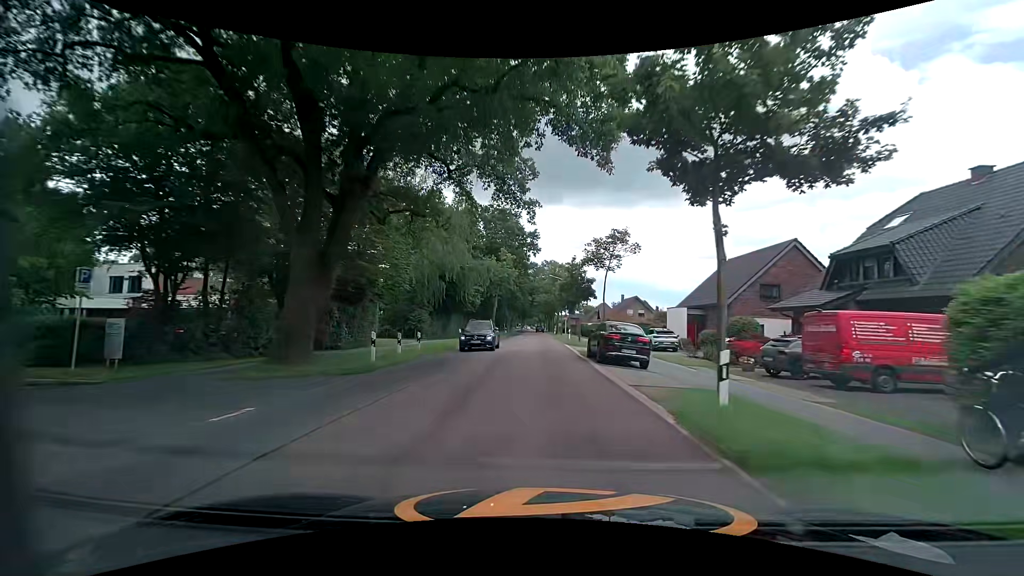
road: tertiary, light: Day
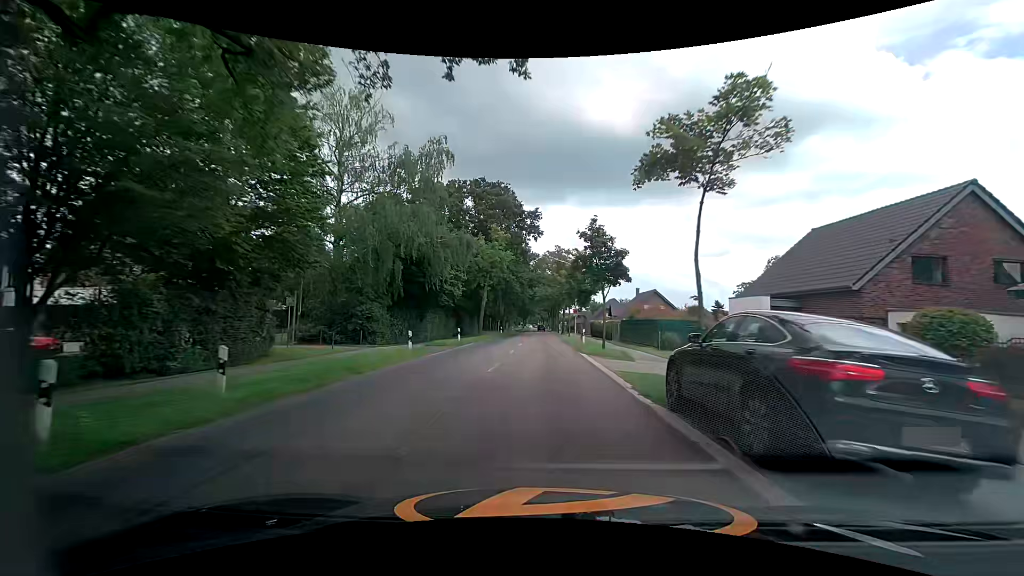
(0.0, +13.8) m; 0°
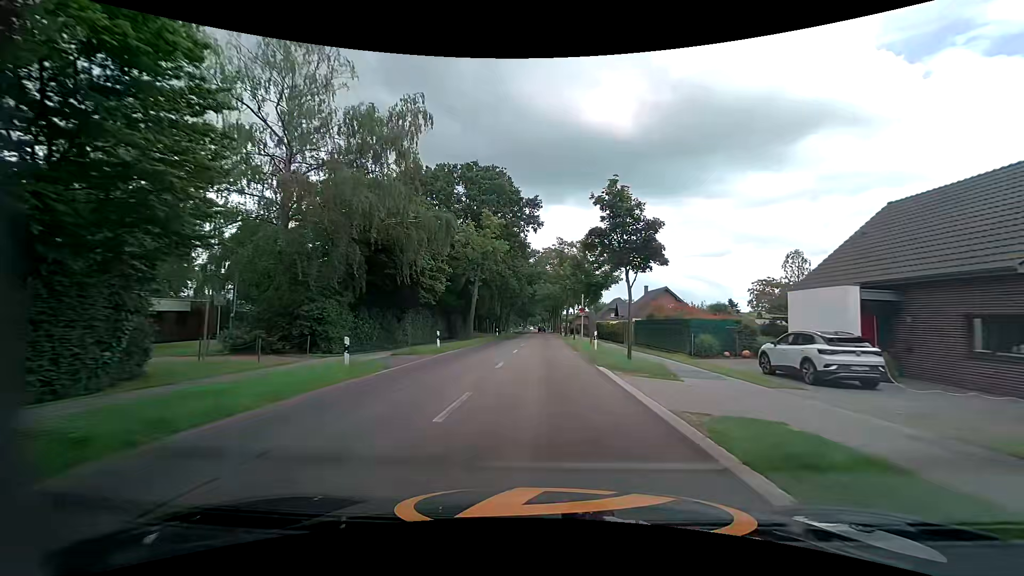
(0.0, +7.0) m; 0°
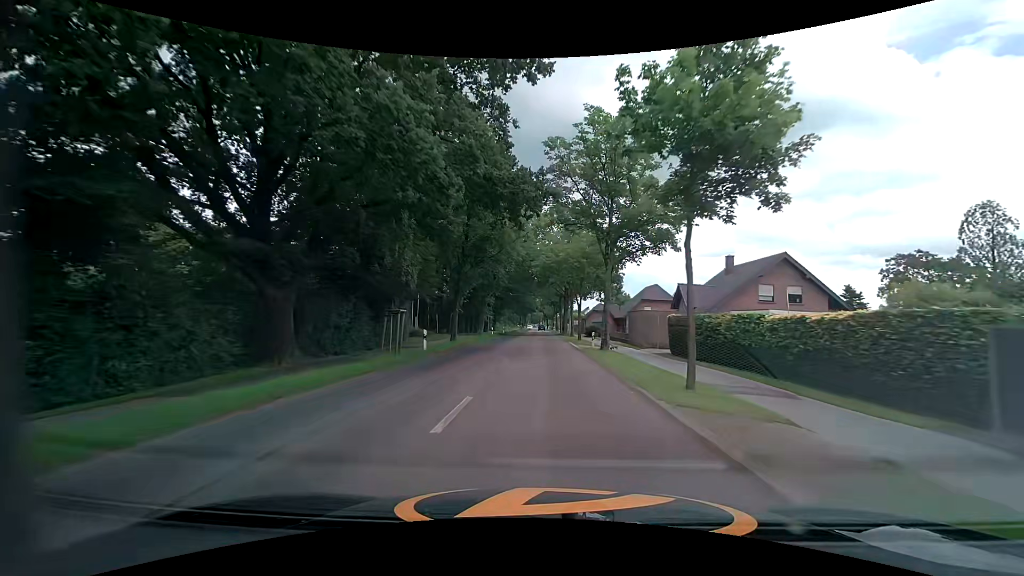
(-0.3, +37.0) m; -1°
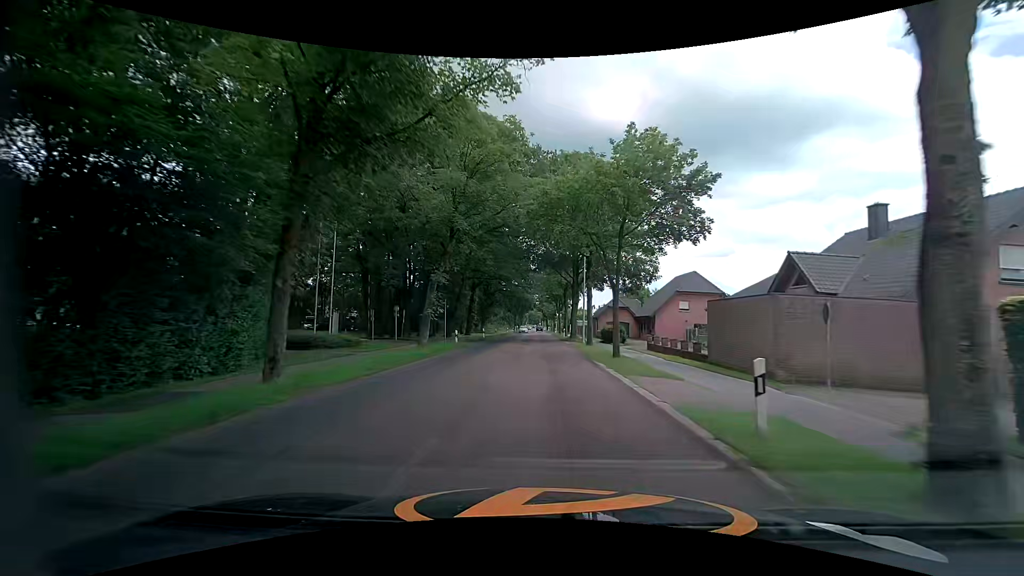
(+0.1, +21.4) m; +1°
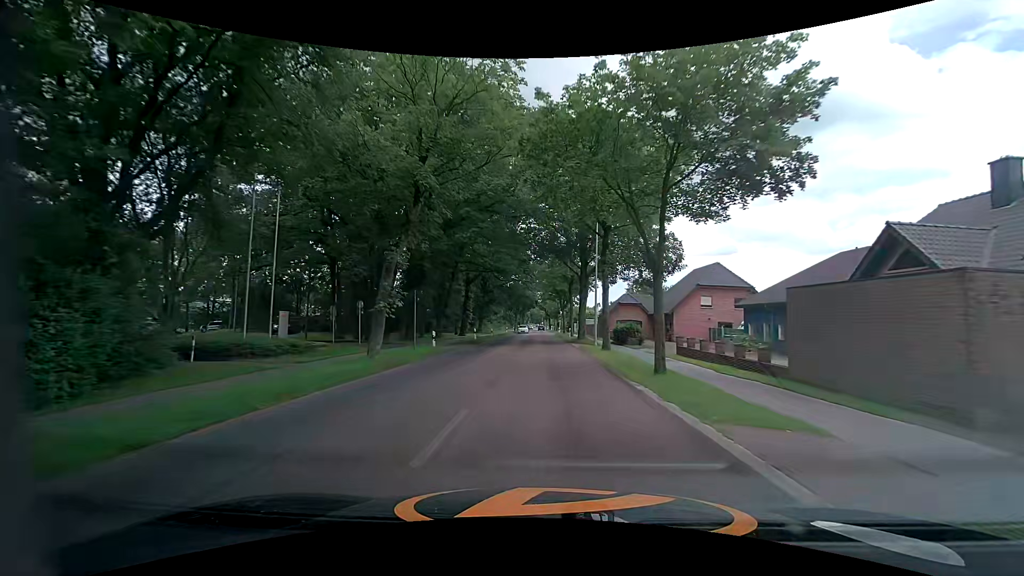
(0.0, +7.2) m; 0°
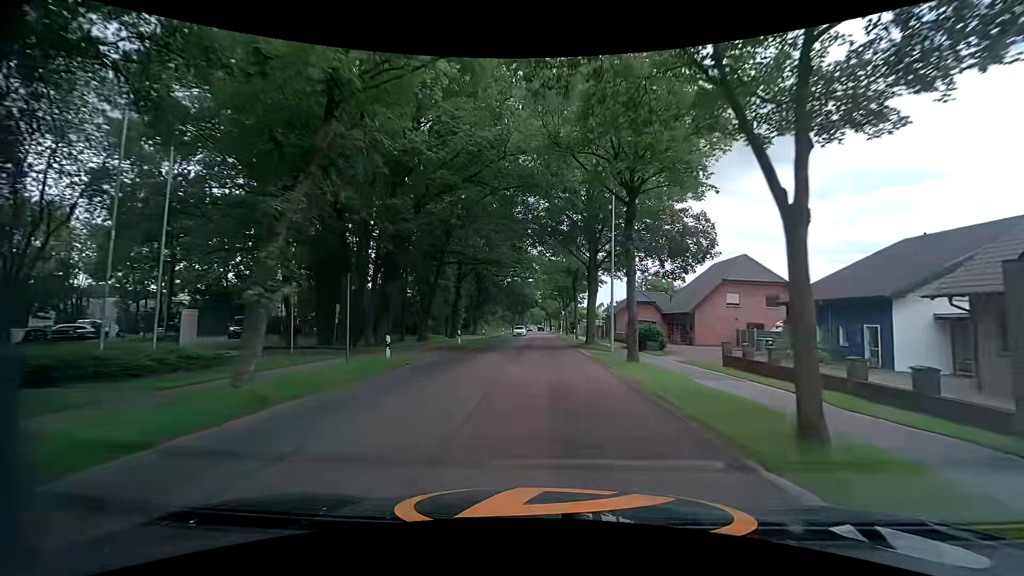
(-0.1, +7.3) m; 0°
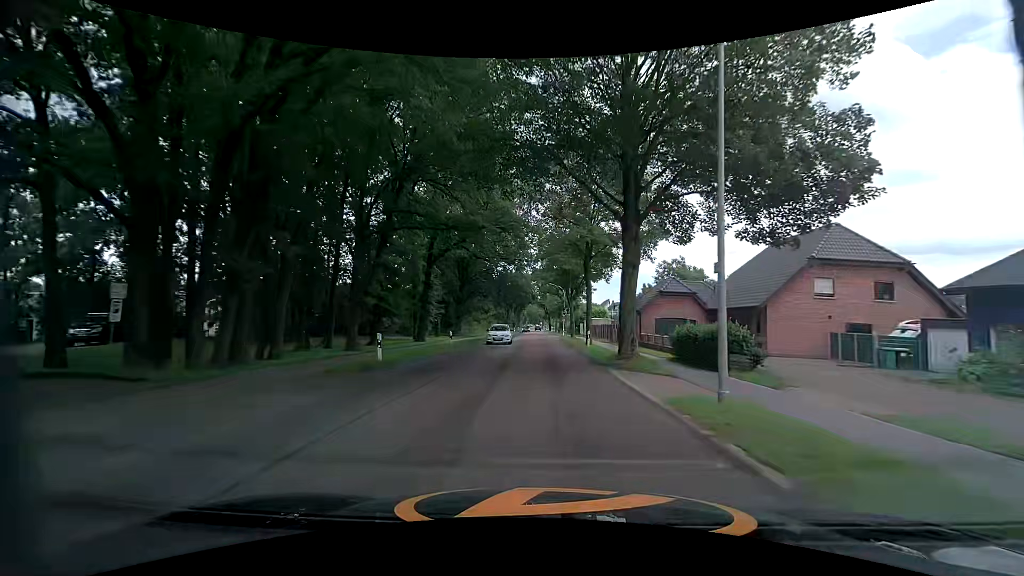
(-0.1, +14.9) m; 0°
(0, +10) (0, +20) (0, +30) (0, +40) (0, +50) (0, +60) (0, +70) (0, +80) (0, +90) (0, +100) m
